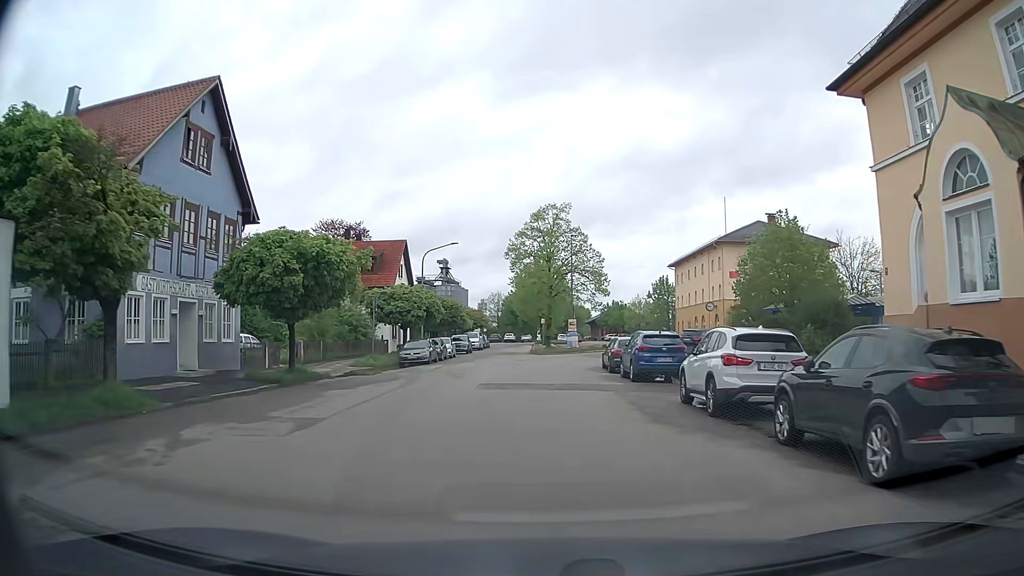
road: residential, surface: asphalt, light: Day
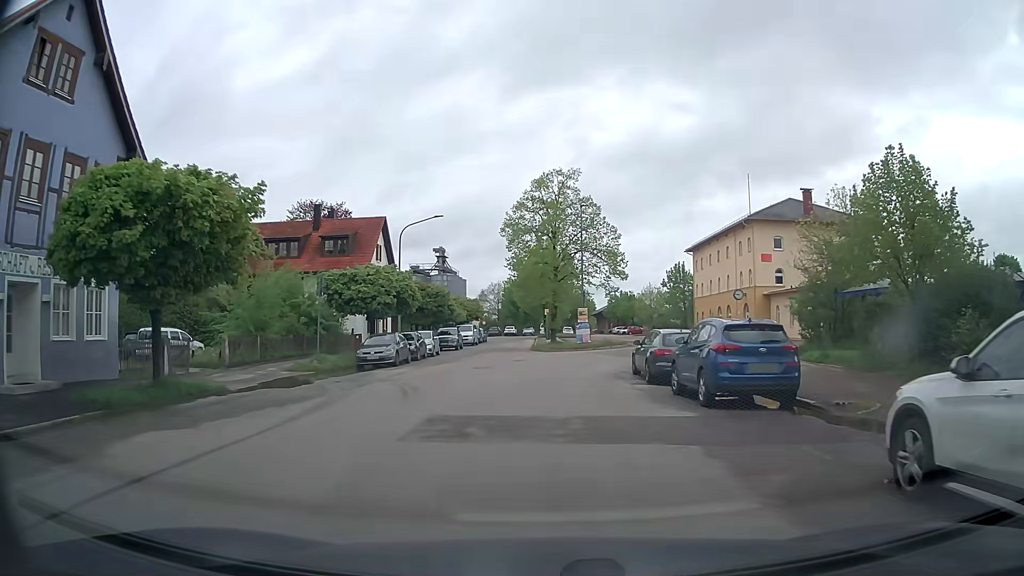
(+0.1, +9.4) m; 0°
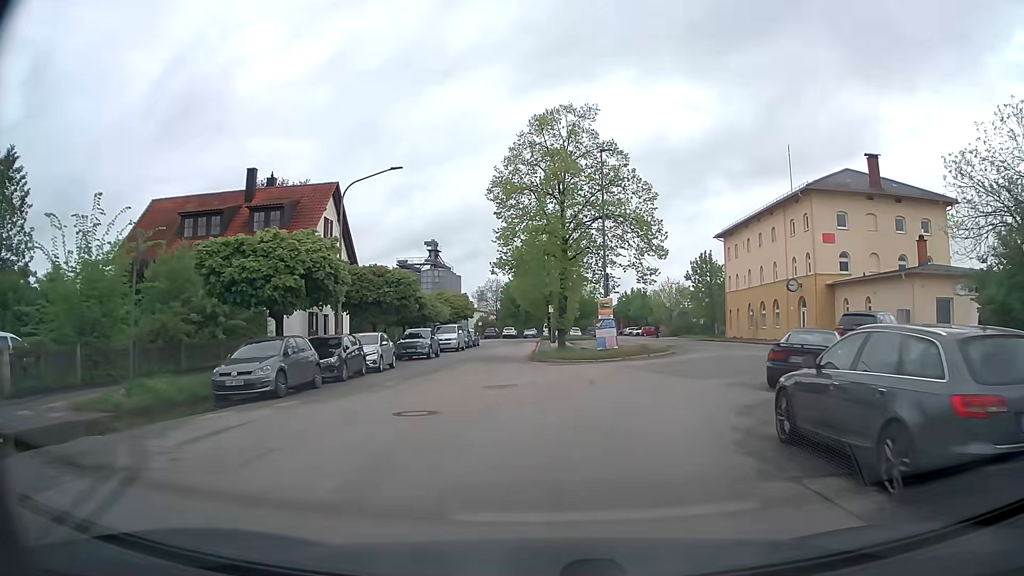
(0.0, +13.3) m; 0°
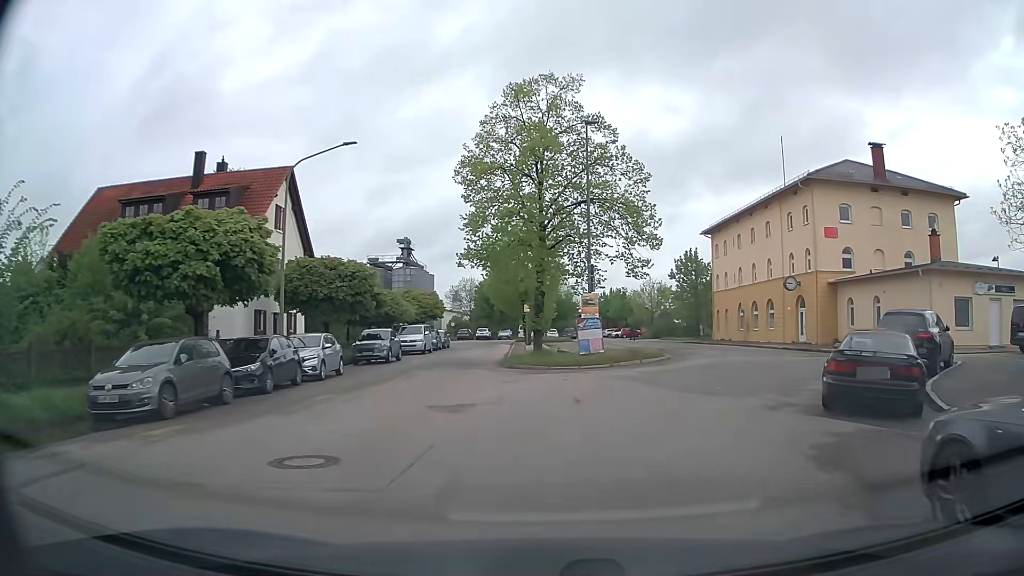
(0.0, +4.2) m; +2°
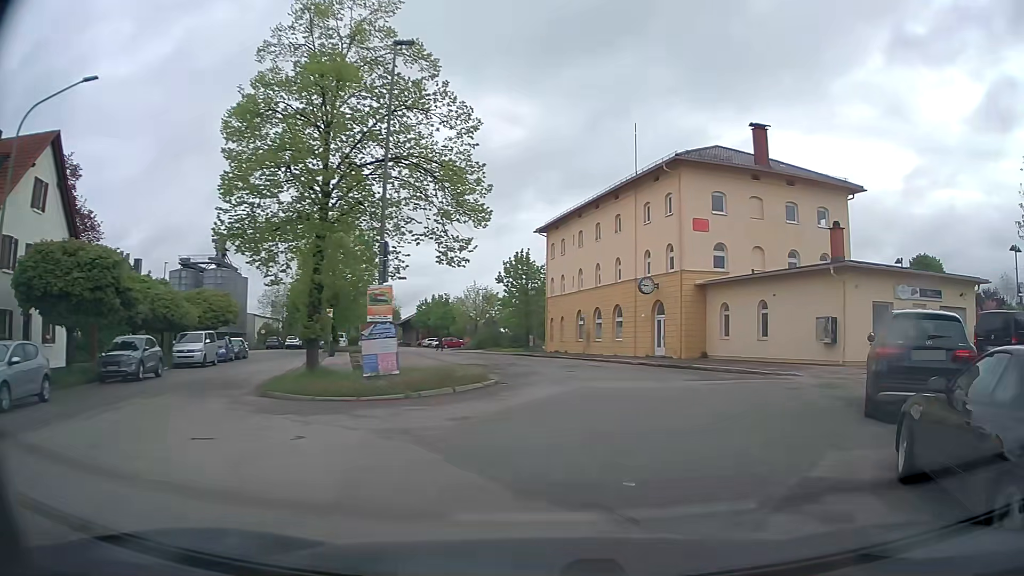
(+0.8, +7.9) m; +14°
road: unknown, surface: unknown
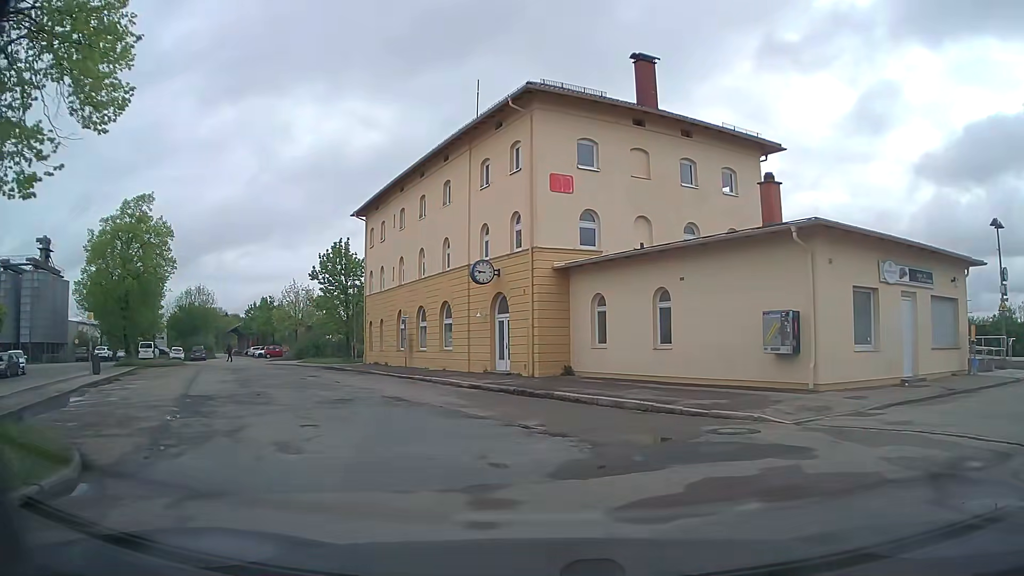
(+1.8, +11.2) m; +13°
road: service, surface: asphalt
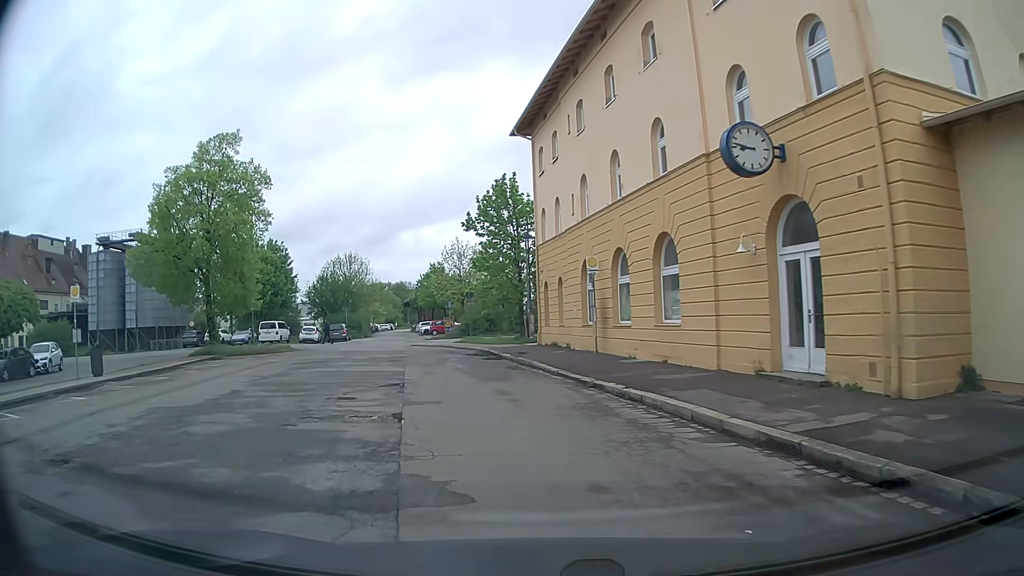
(-1.9, +15.0) m; -19°
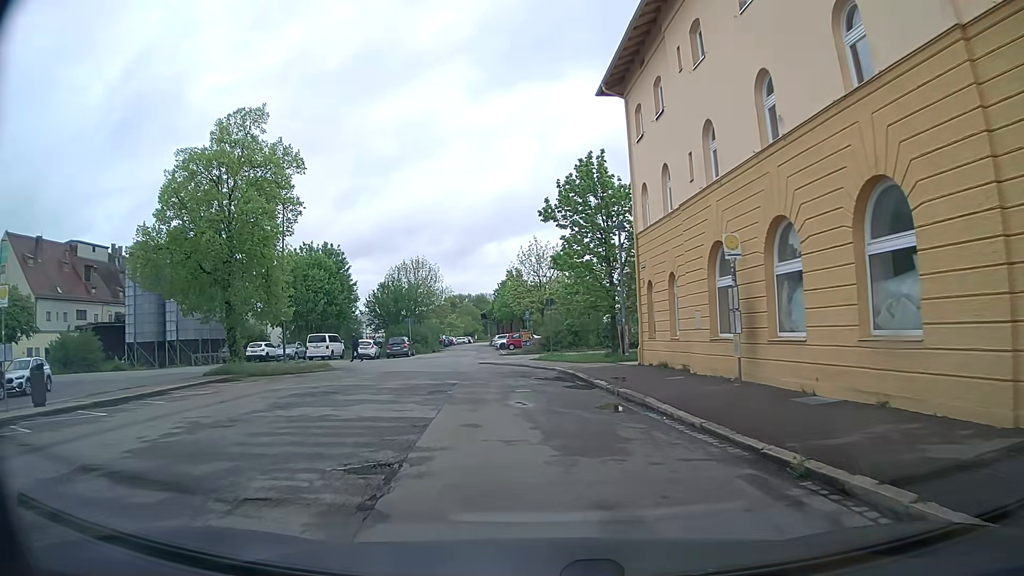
(-0.2, +7.6) m; -6°
